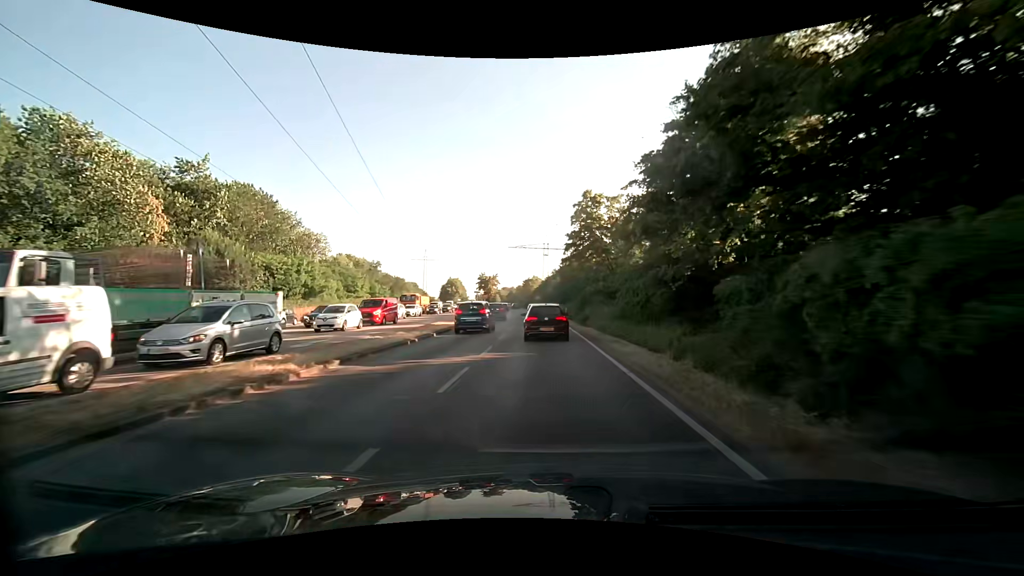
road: primary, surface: asphalt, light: Day
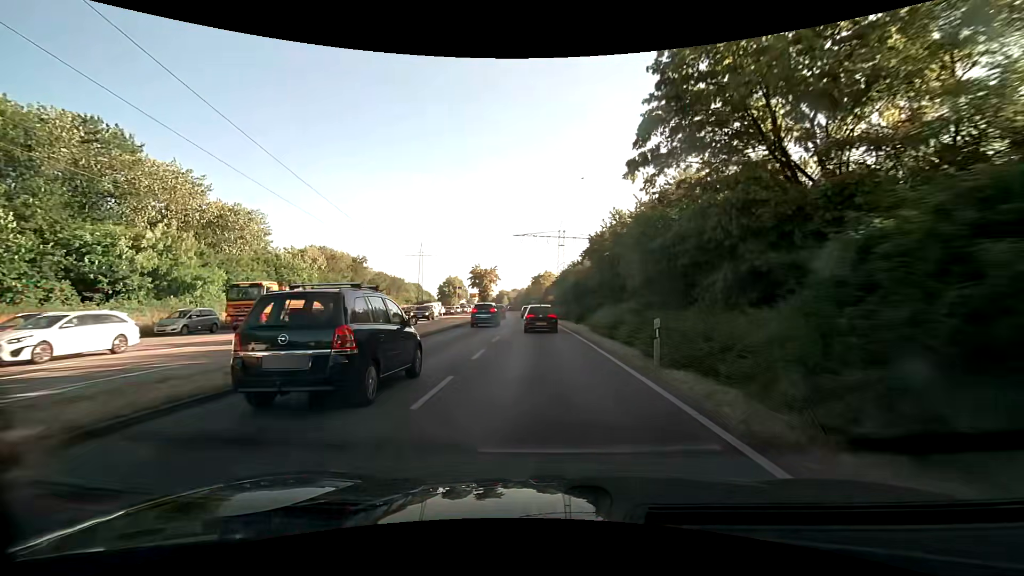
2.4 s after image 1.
(-0.2, +31.5) m; -1°
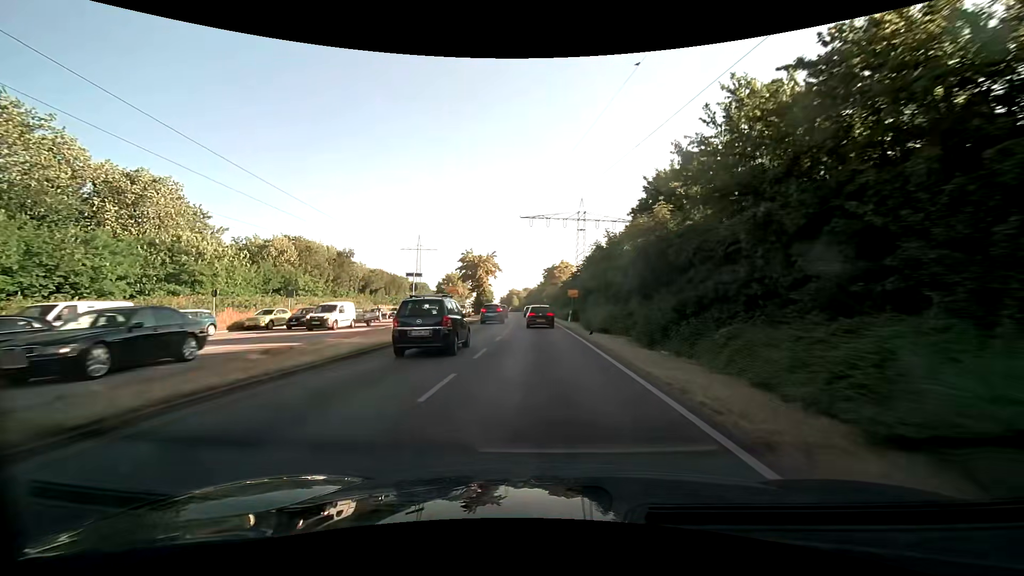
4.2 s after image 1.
(-0.3, +24.1) m; -2°
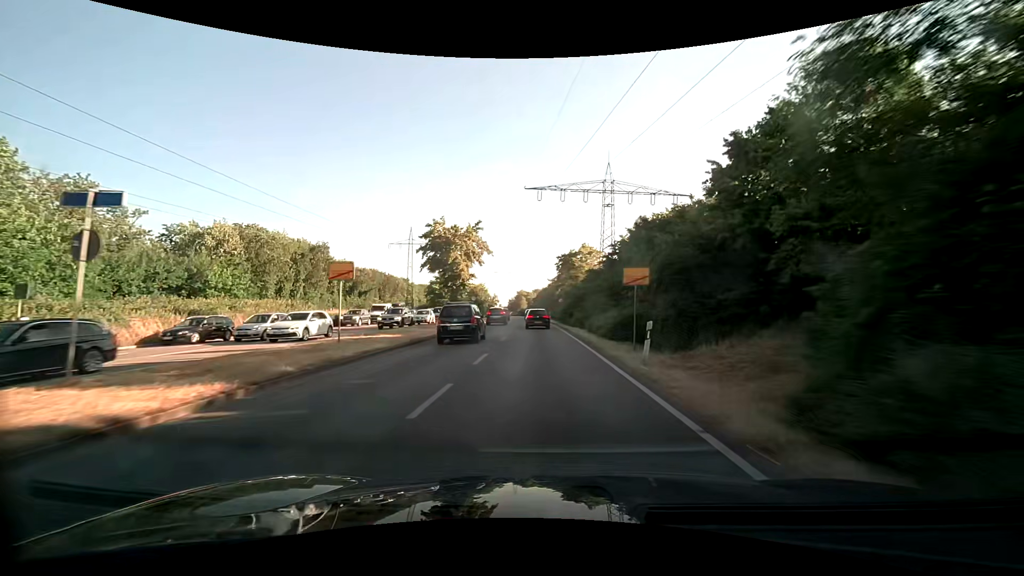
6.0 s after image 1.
(-0.2, +25.3) m; -1°
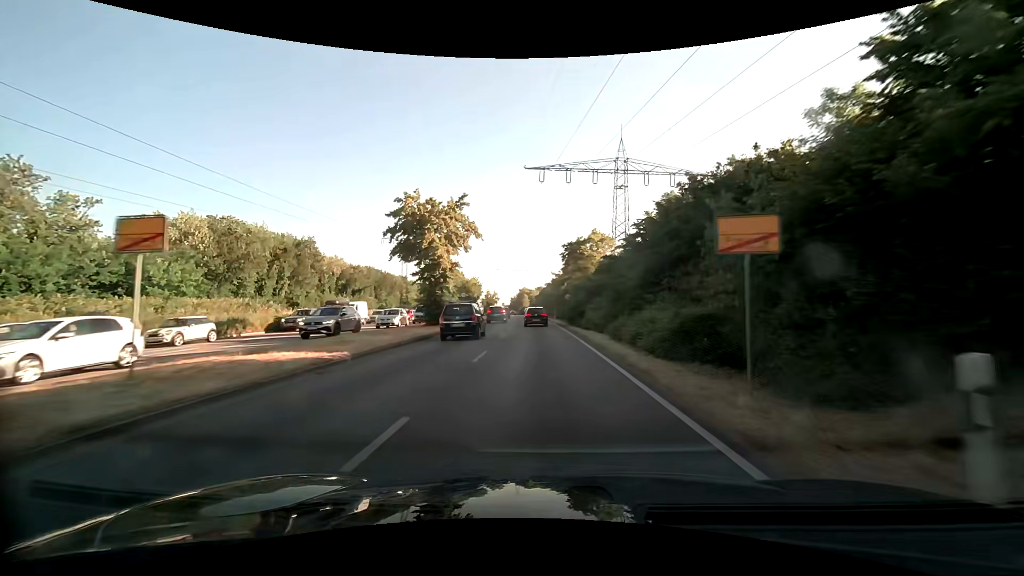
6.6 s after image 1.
(0.0, +9.3) m; 0°
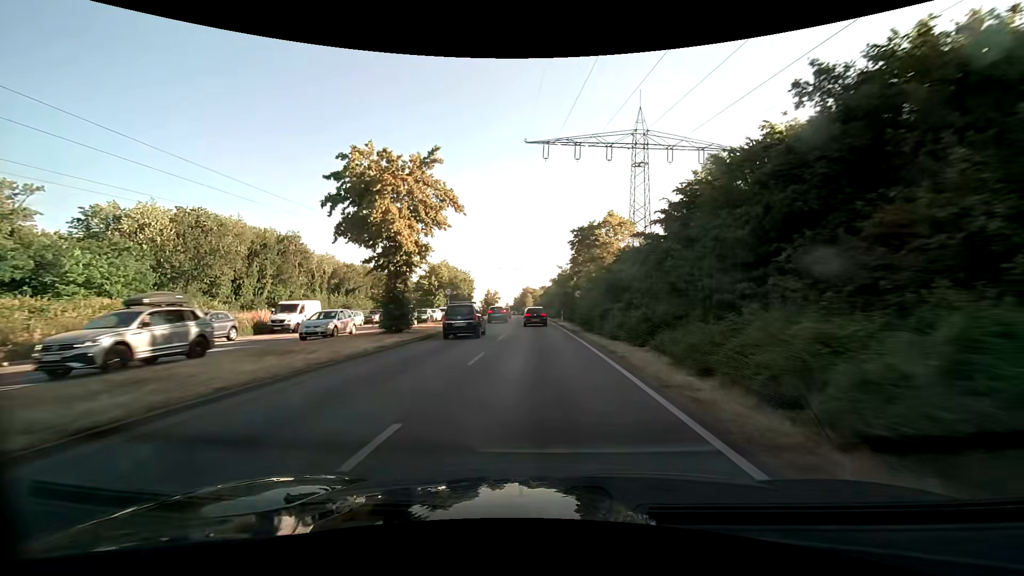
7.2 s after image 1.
(0.0, +9.5) m; 0°
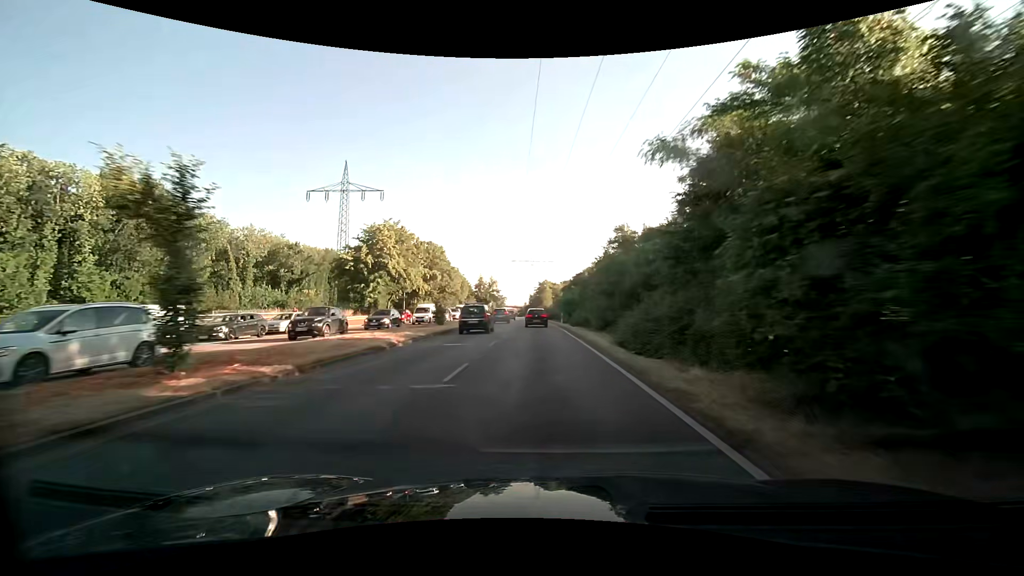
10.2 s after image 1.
(-1.2, +48.5) m; -3°
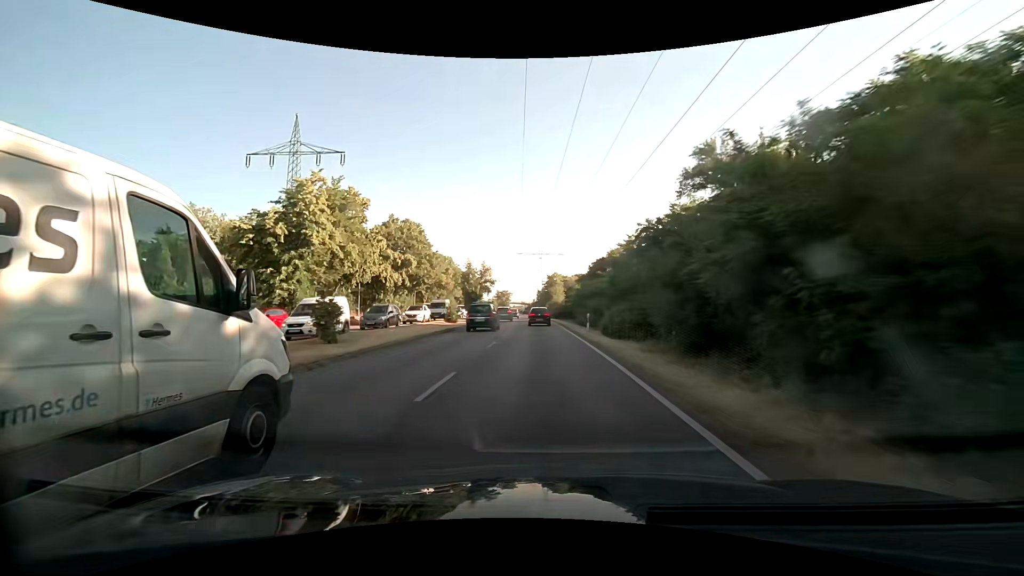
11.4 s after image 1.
(0.0, +20.0) m; -1°
